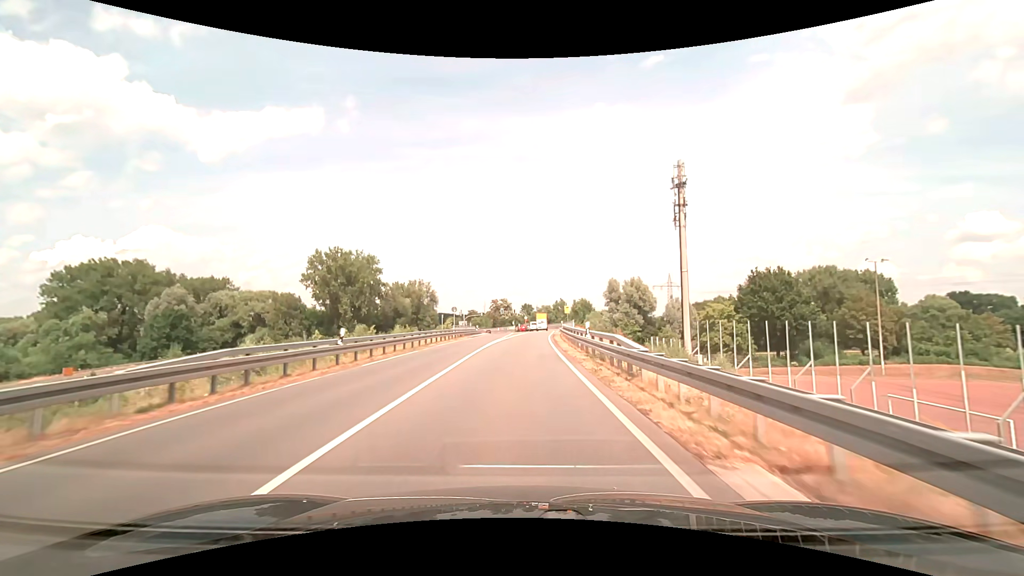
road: secondary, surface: asphalt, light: Day
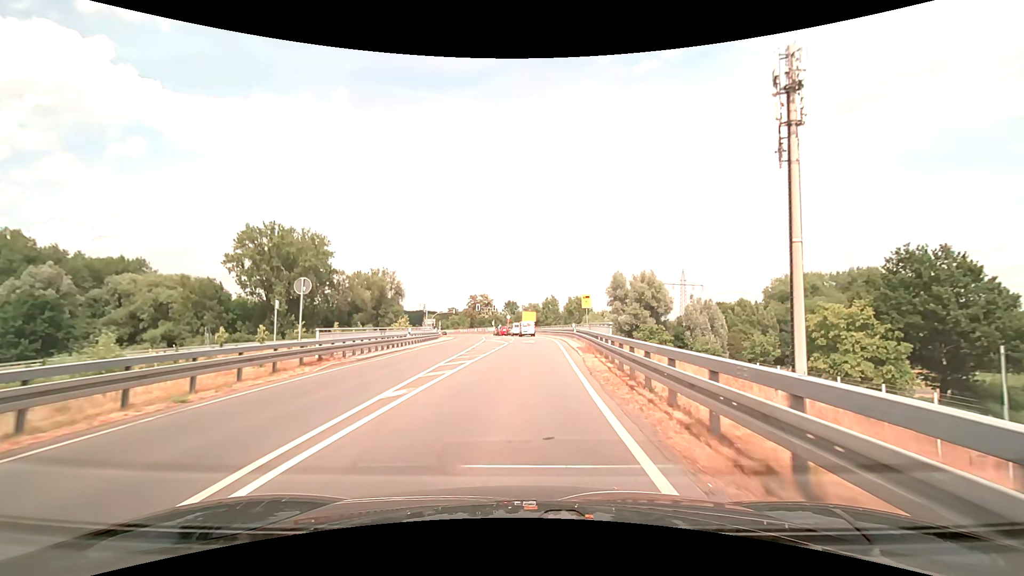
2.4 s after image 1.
(+0.6, +32.4) m; +2°
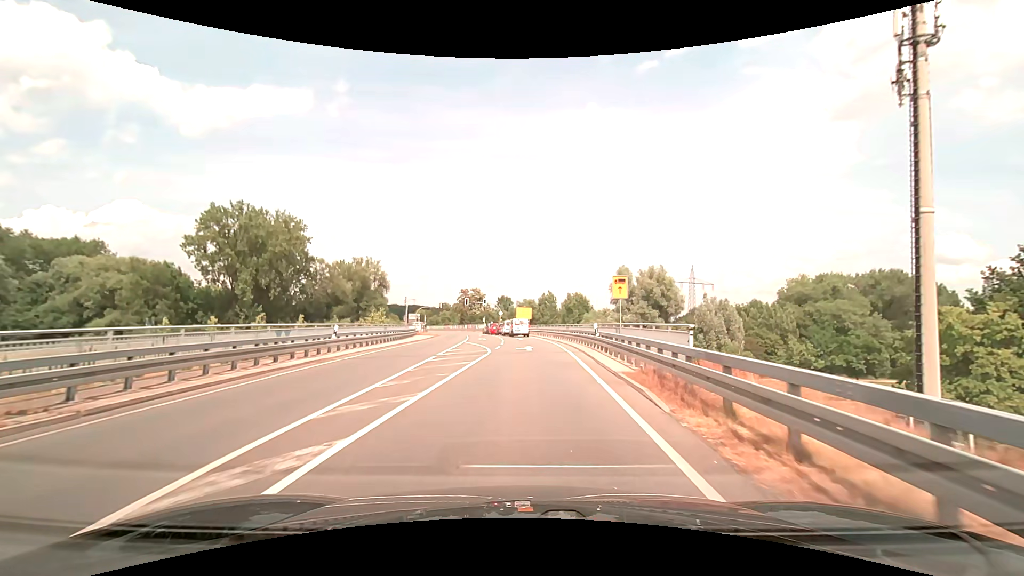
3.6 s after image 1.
(+0.1, +12.7) m; +1°
(0, +10) (0, +20) (0, +30) (0, +40) (0, +50) (-1, +60) (-2, +70) (-3, +80) (-5, +90) (-7, +99) m
